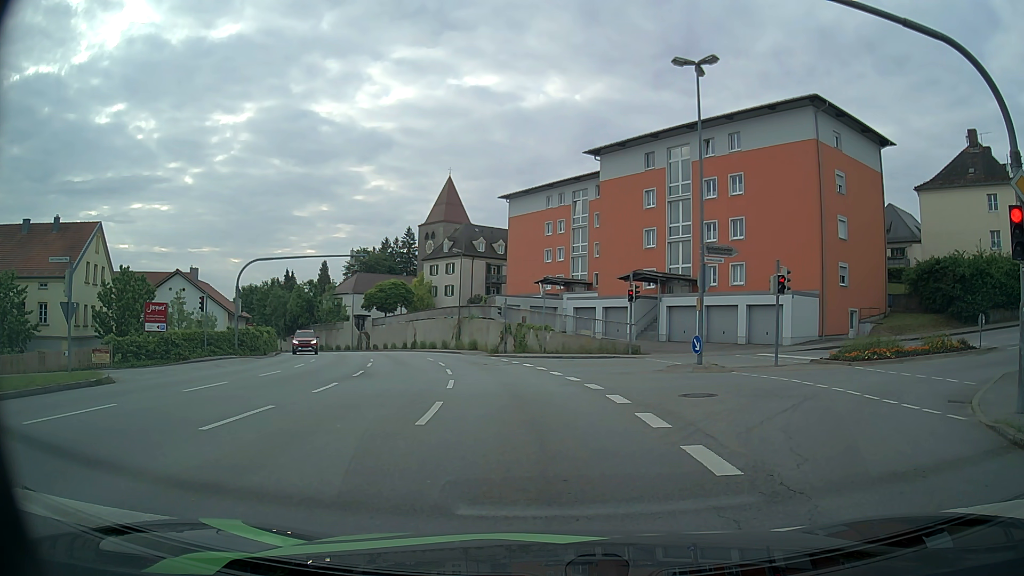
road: tertiary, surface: asphalt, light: Day
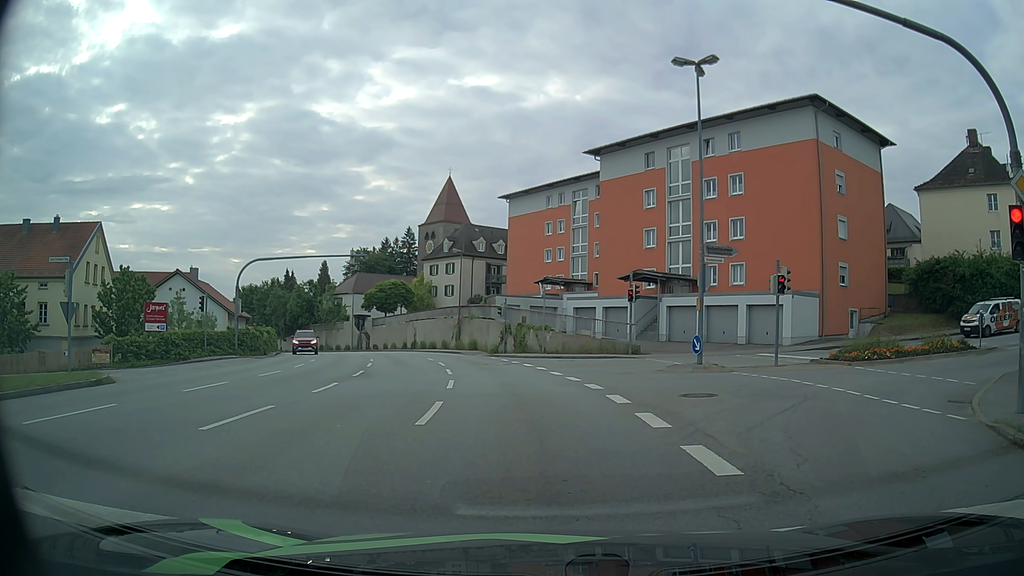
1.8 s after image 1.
(0.0, 0.0) m; 0°
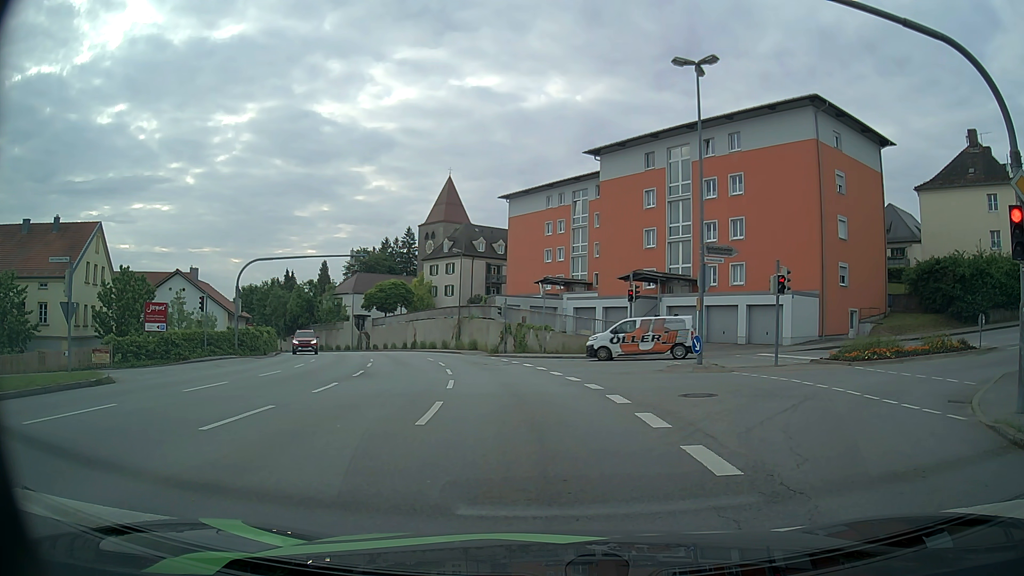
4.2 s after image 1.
(0.0, 0.0) m; 0°
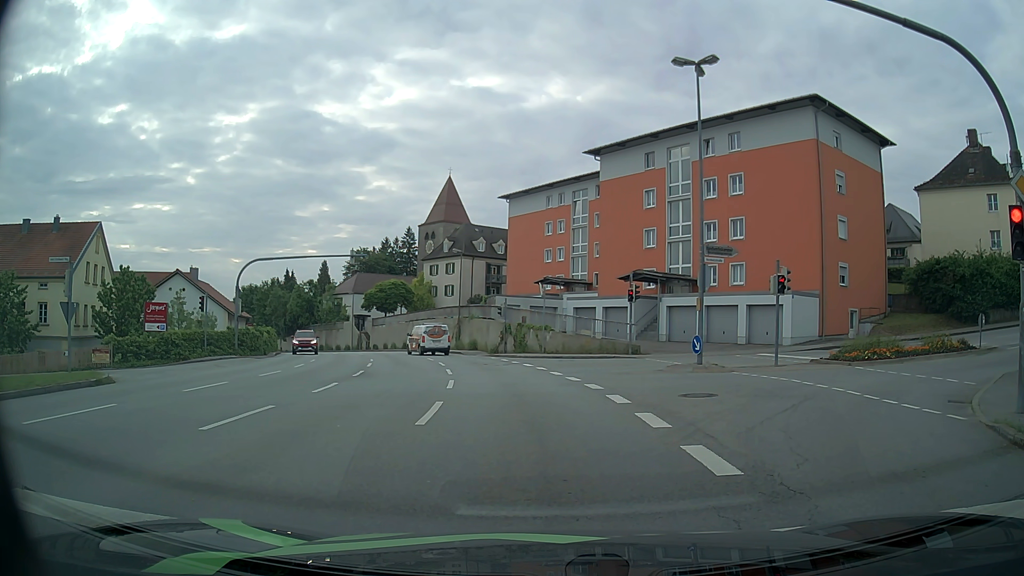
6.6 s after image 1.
(0.0, 0.0) m; 0°
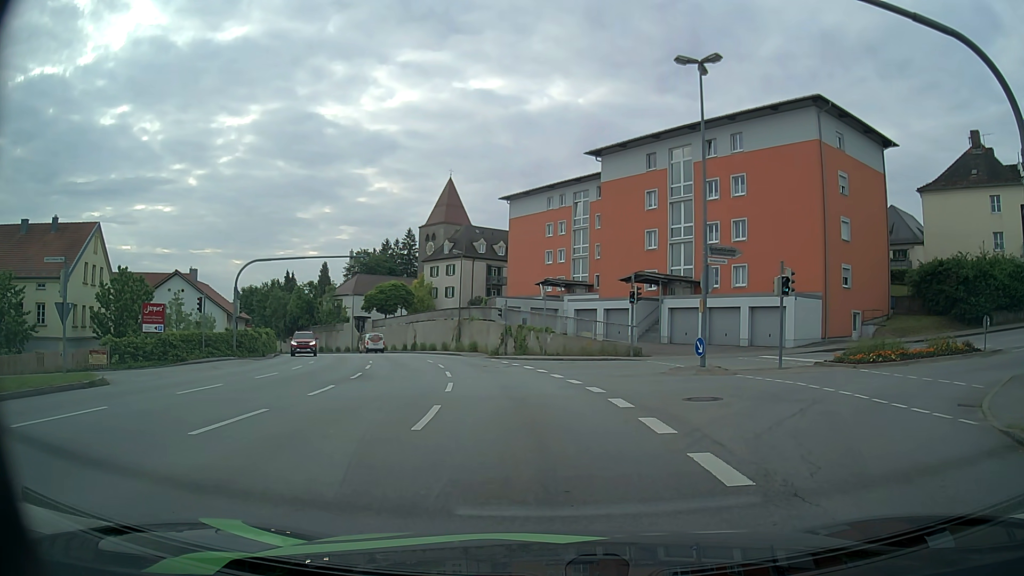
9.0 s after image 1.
(0.0, +0.3) m; 0°
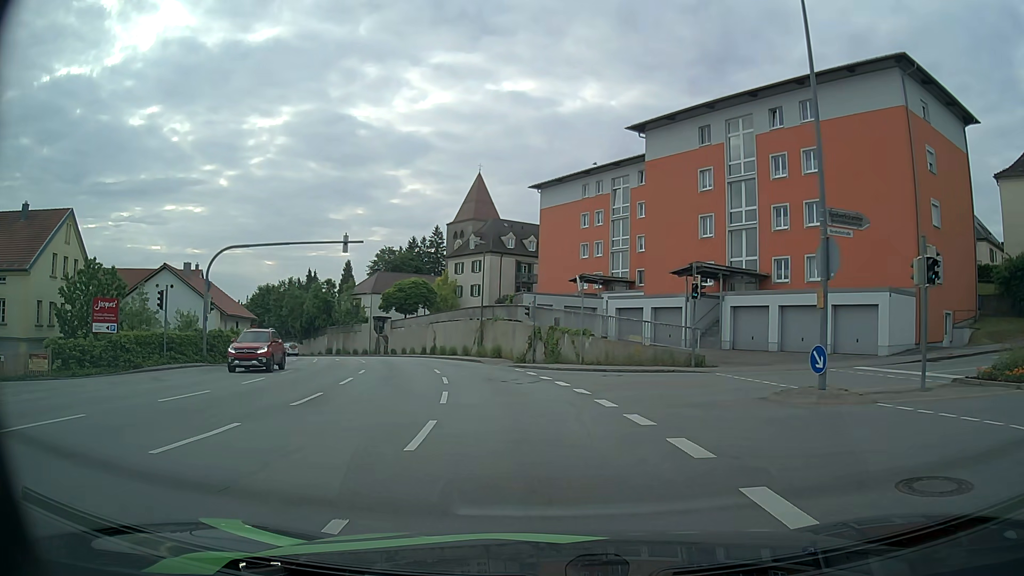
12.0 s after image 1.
(+0.2, +7.6) m; 0°
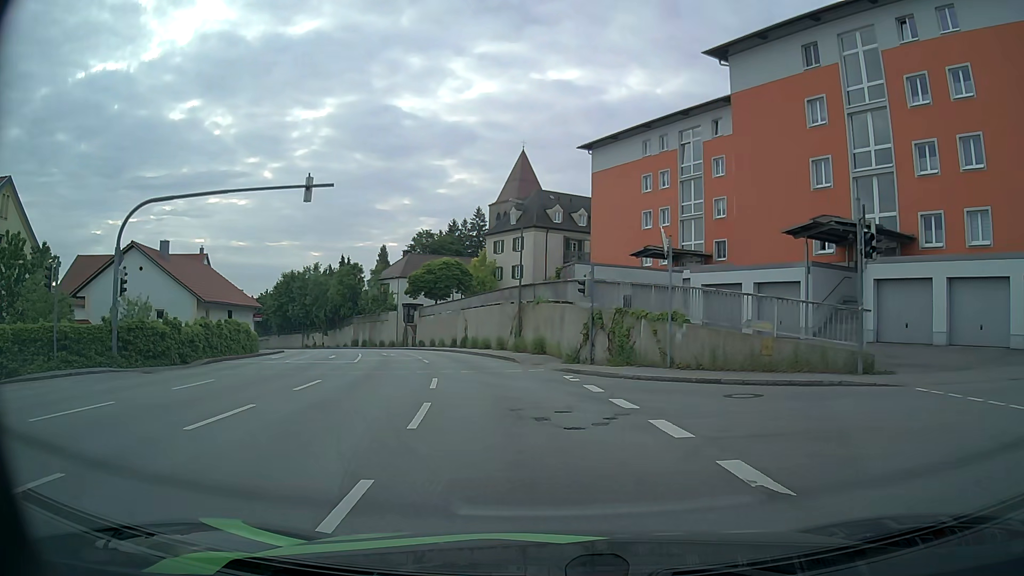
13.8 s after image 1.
(-0.5, +11.3) m; -5°
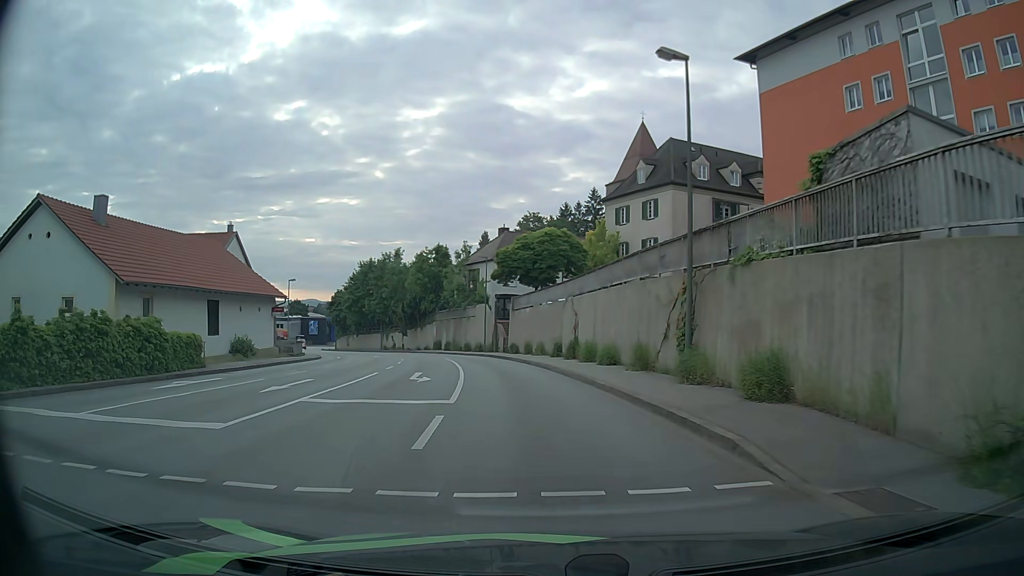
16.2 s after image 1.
(-1.7, +19.7) m; -10°
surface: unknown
(0, +10) (-1, +20) (-2, +30) (-4, +40) (-7, +49) (-10, +59) (-14, +68) (-19, +76) (-25, +85) (-30, +93) m
